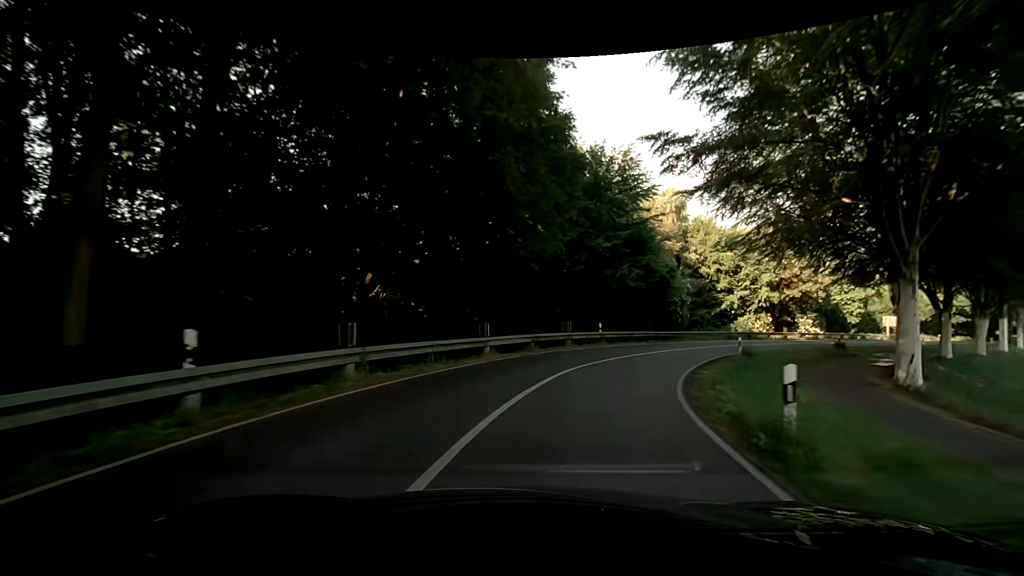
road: secondary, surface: asphalt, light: Day
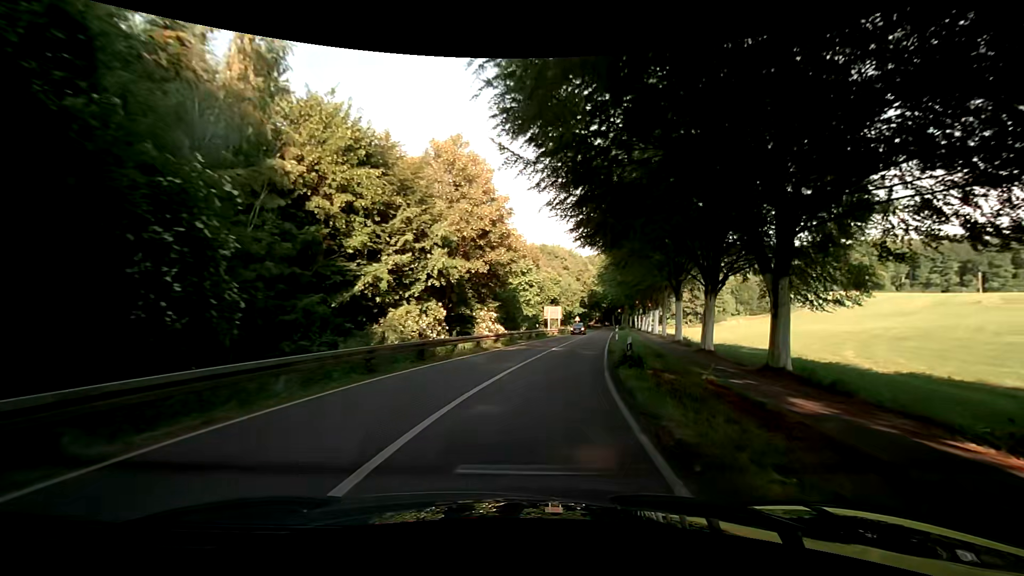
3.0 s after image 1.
(+11.2, +31.7) m; +39°
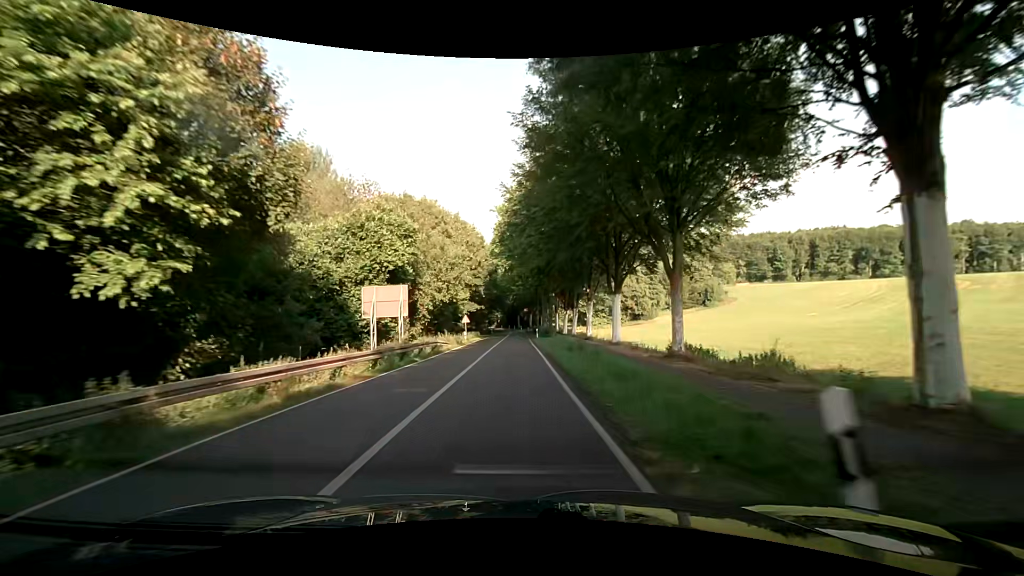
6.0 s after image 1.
(+6.1, +41.9) m; +12°
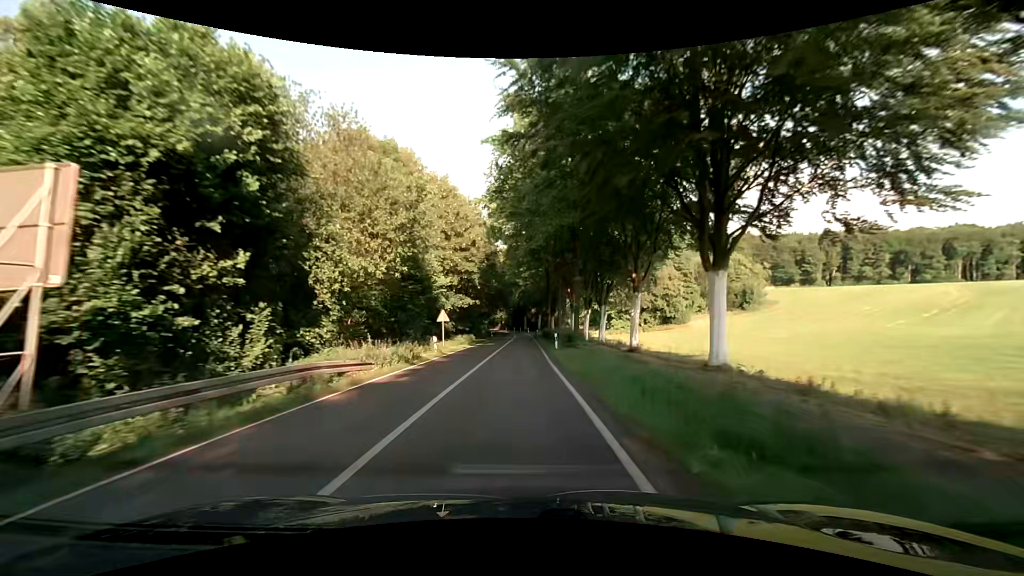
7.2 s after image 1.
(-0.3, +19.3) m; -1°
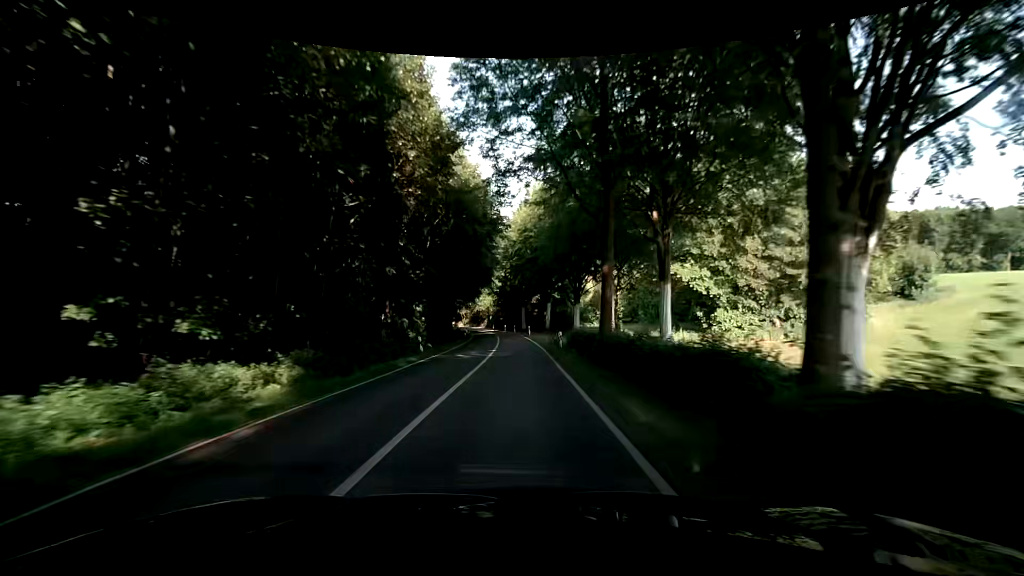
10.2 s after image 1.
(+0.1, +52.7) m; +1°
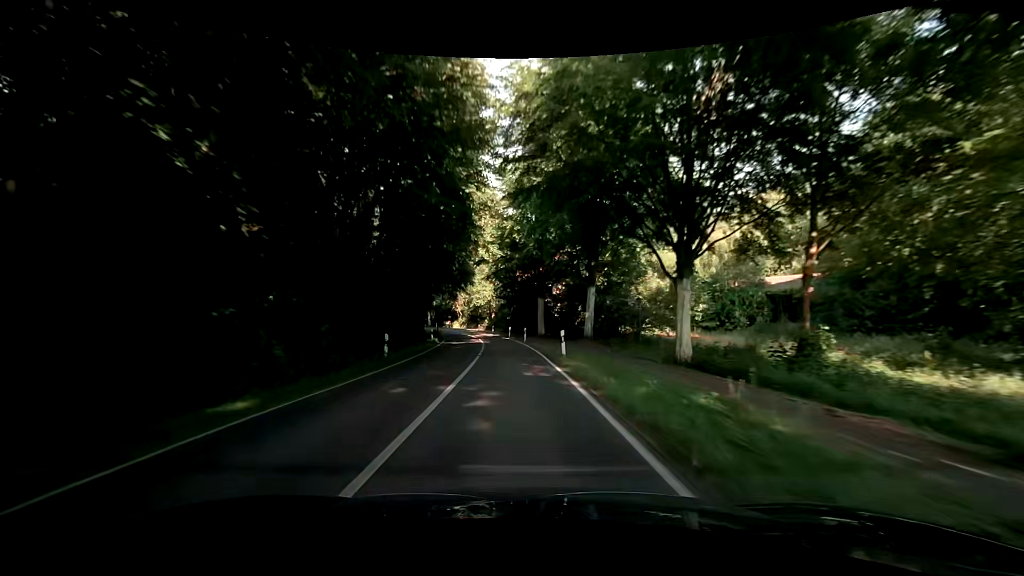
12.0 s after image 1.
(-0.5, +33.6) m; -2°
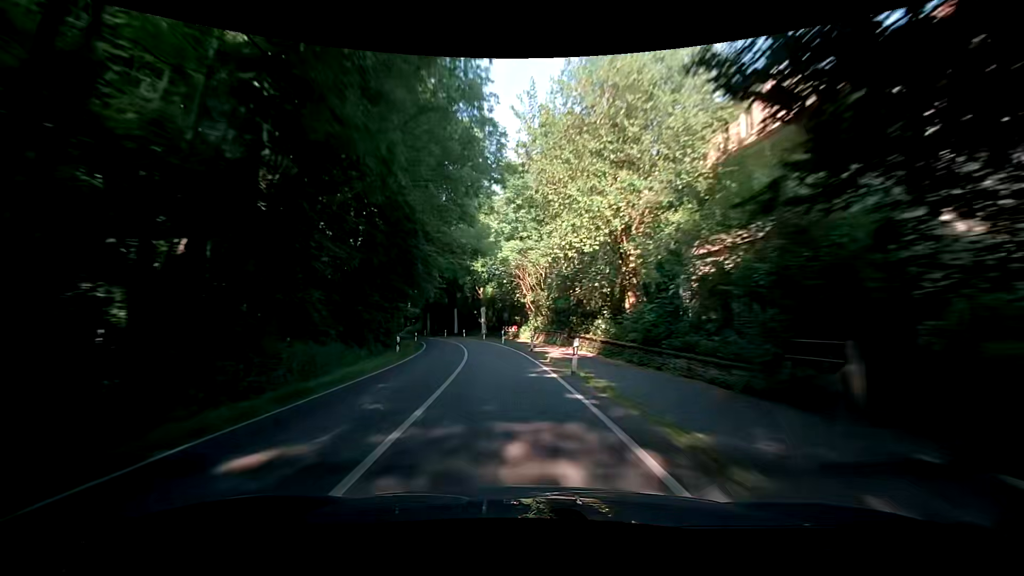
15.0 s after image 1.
(-4.9, +59.7) m; -11°
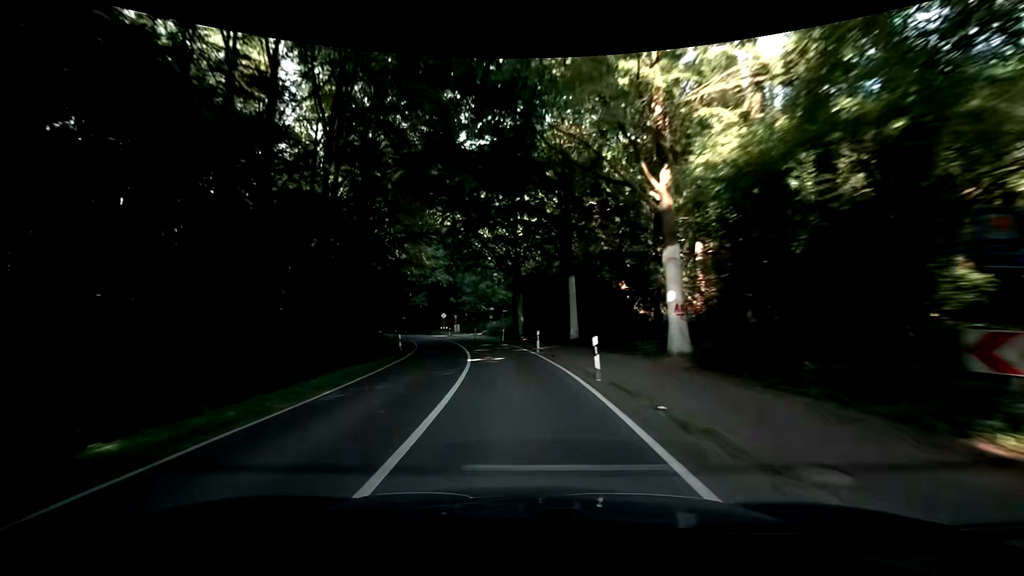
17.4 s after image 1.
(-5.5, +51.0) m; -14°
(0, +10) (-1, +20) (-2, +30) (-4, +40) (-7, +49) (-10, +59) (-13, +68) (-18, +77) (-23, +86) (-28, +94) m
